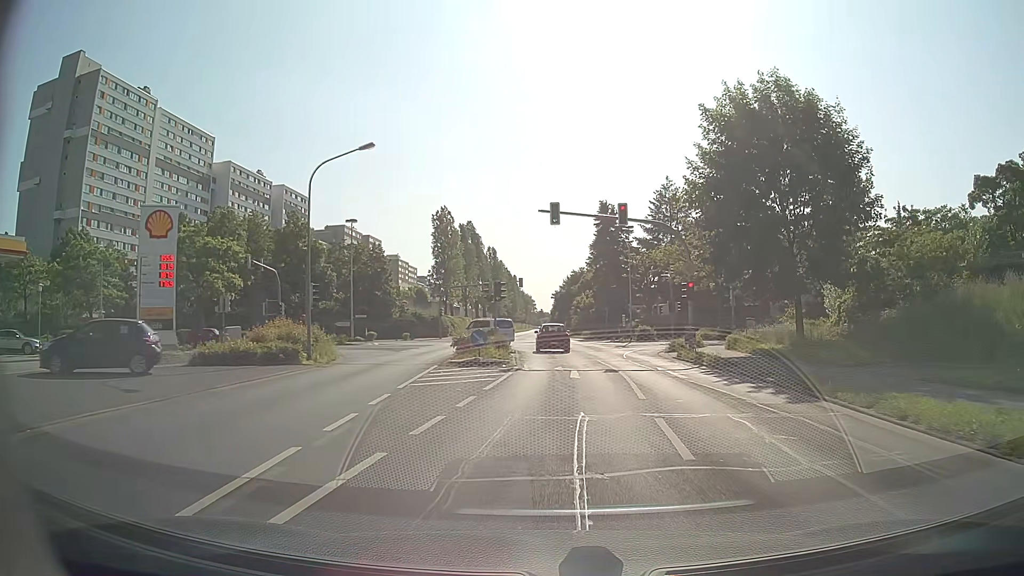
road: secondary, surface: asphalt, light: Day
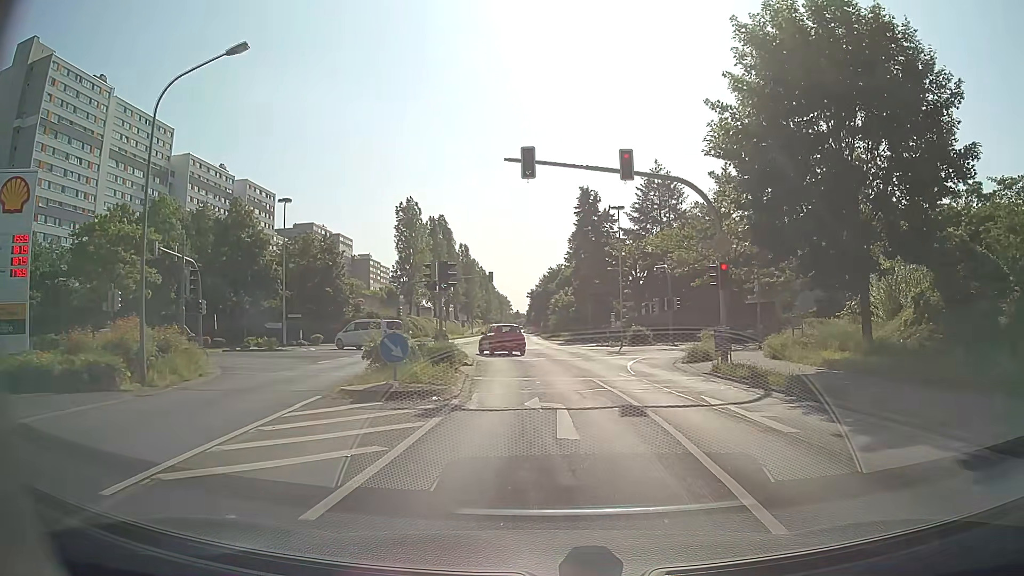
(+0.2, +9.8) m; +1°
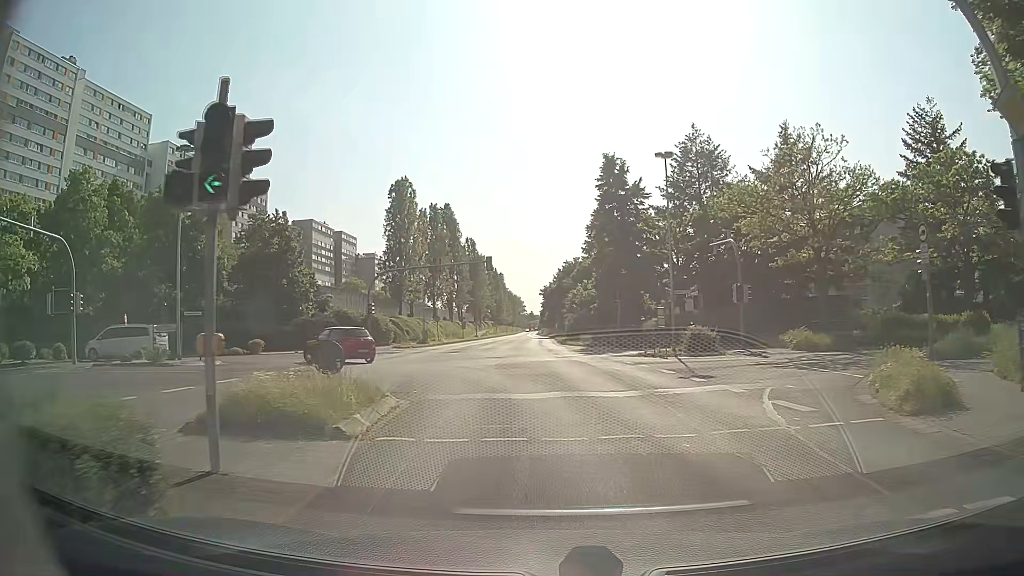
(+0.1, +15.1) m; -1°
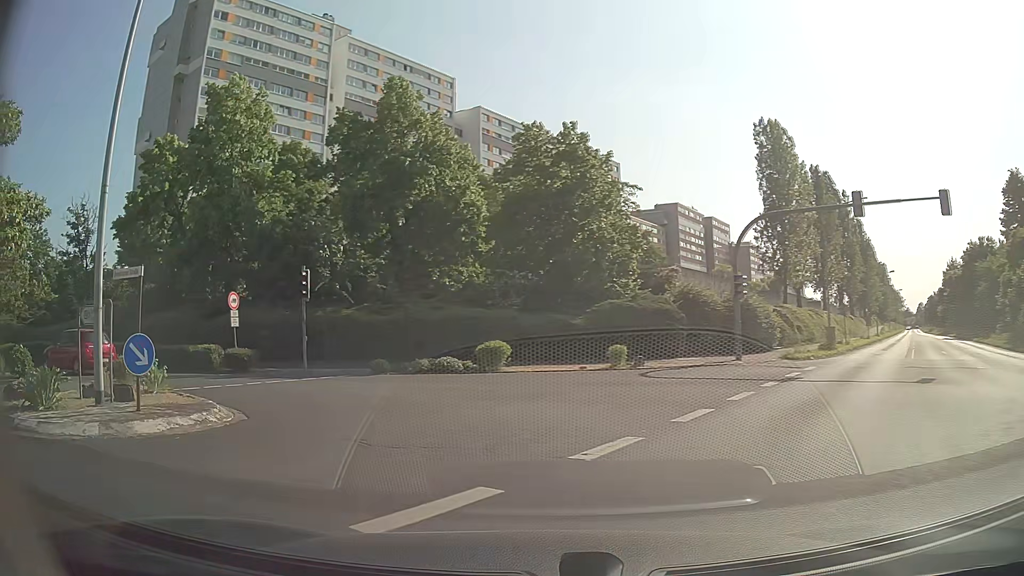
(-4.5, +22.6) m; -32°
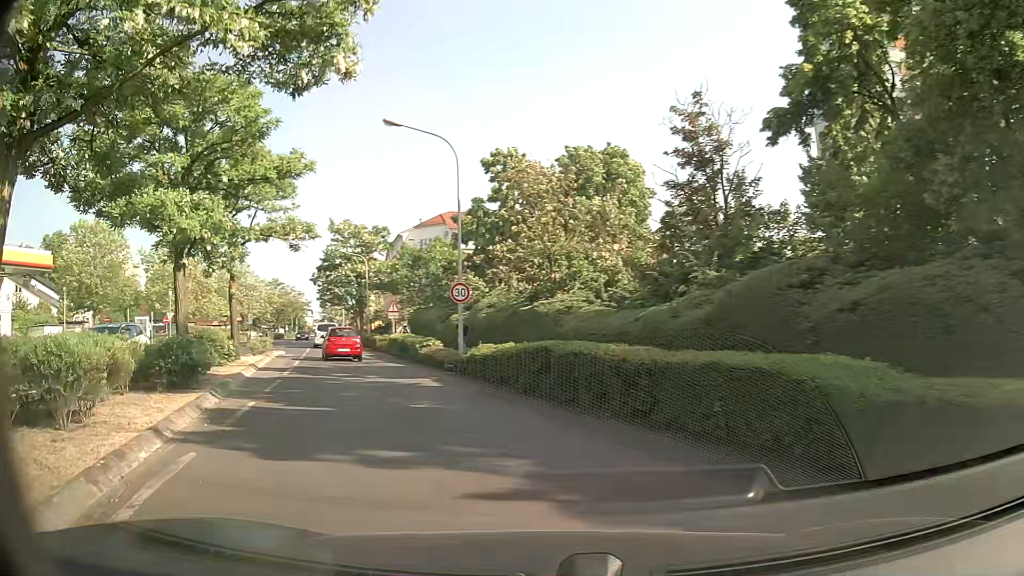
(-9.4, +17.1) m; -60°
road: tertiary
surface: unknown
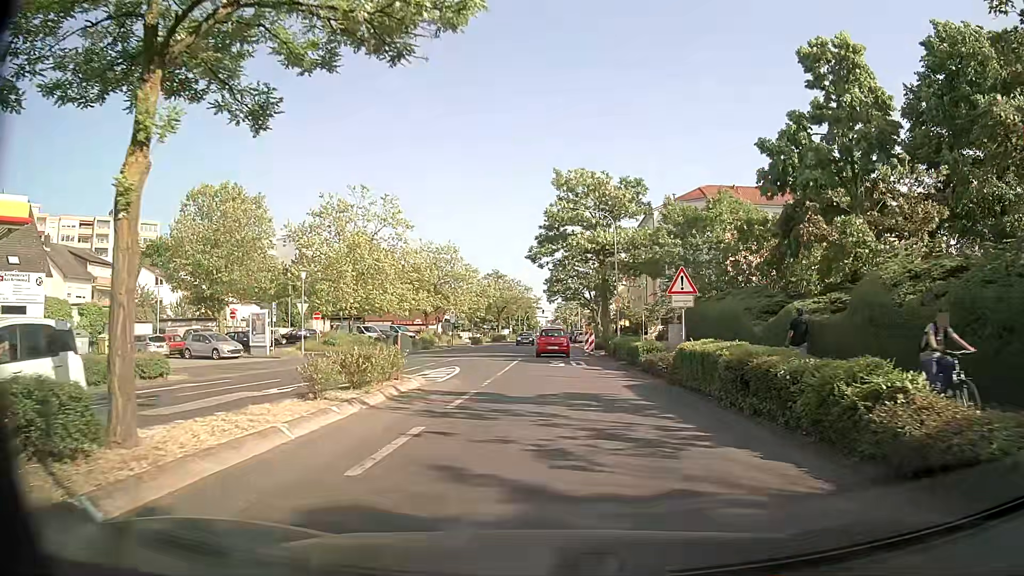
(-5.3, +19.4) m; -20°
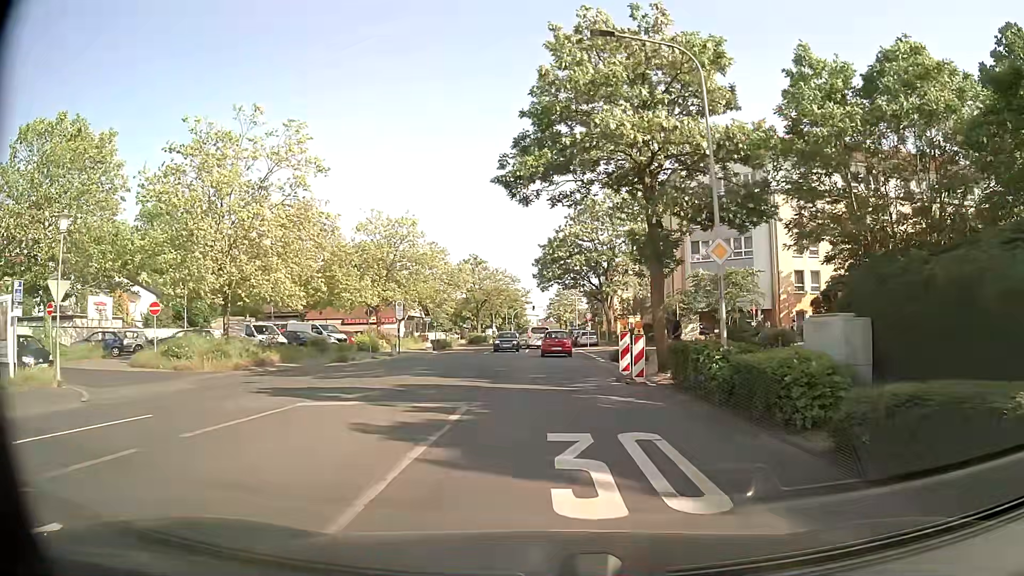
(+0.1, +20.9) m; +1°
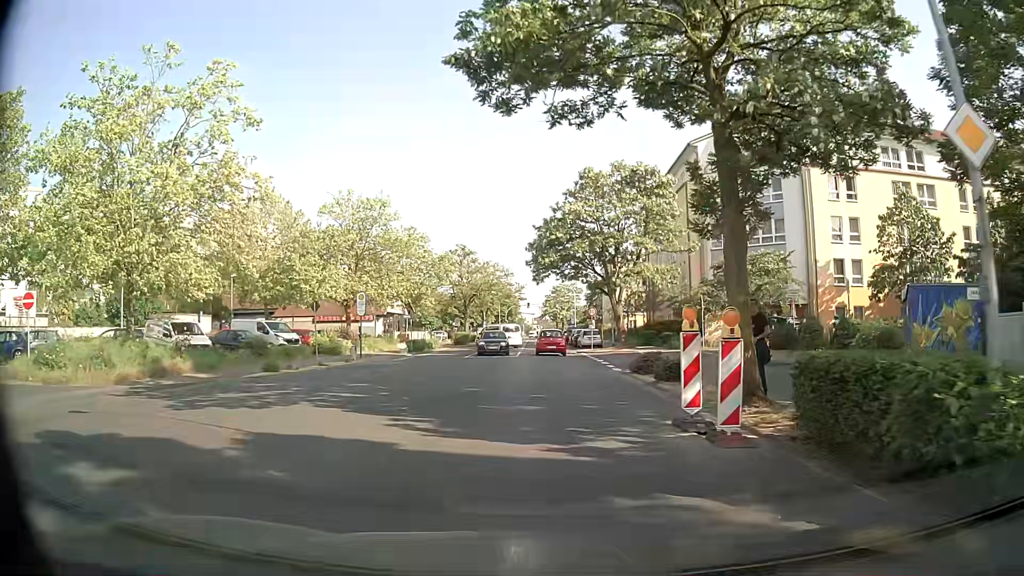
(0.0, +8.5) m; 0°
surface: asphalt
(0, +10) (0, +20) (0, +30) (+1, +40) (+1, +50) (+1, +60) (+1, +70) (+1, +80) (+1, +90) (+1, +100) m
